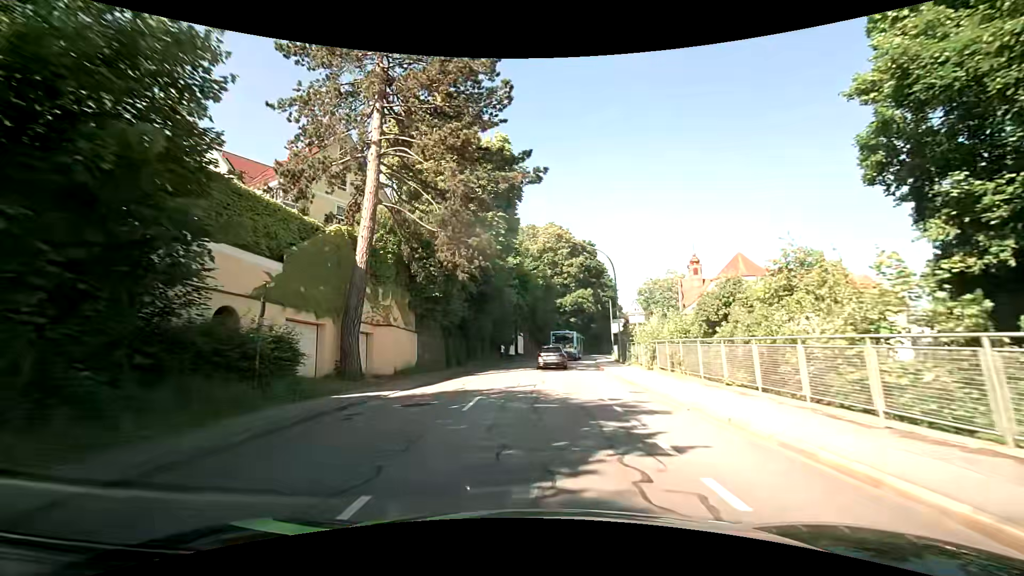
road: tertiary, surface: asphalt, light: Day
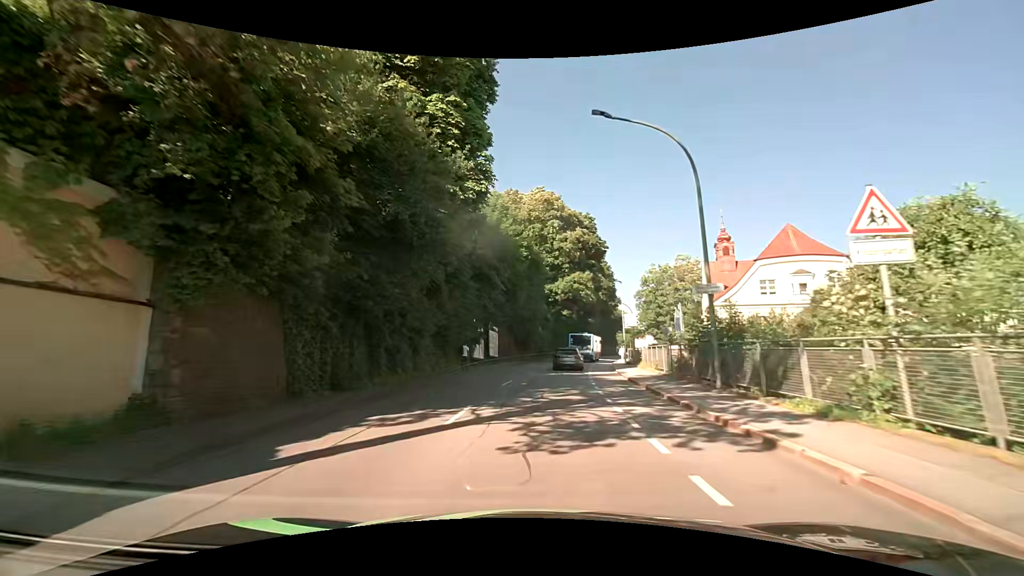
(+0.5, +20.1) m; +3°
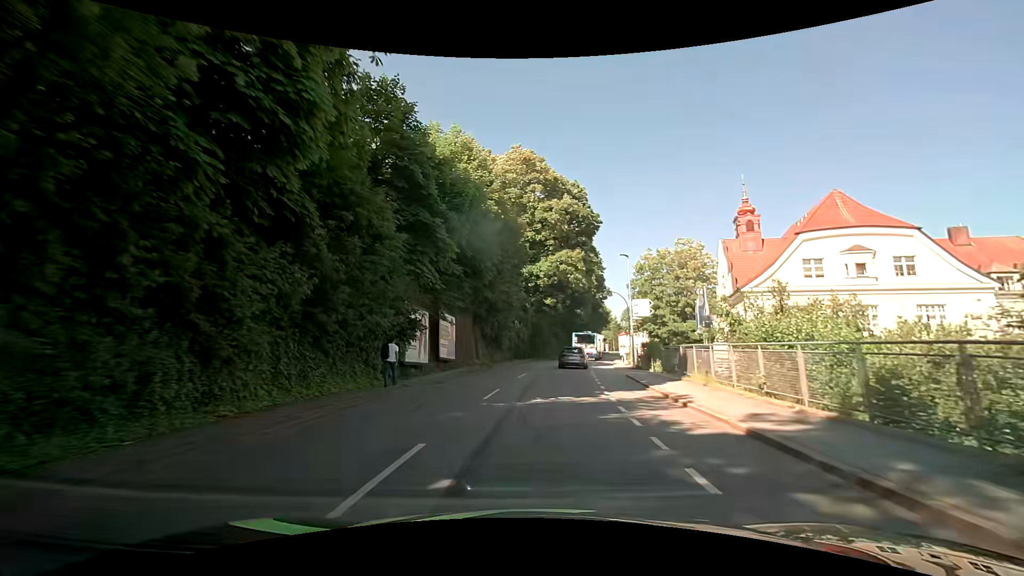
(+0.2, +13.8) m; +3°
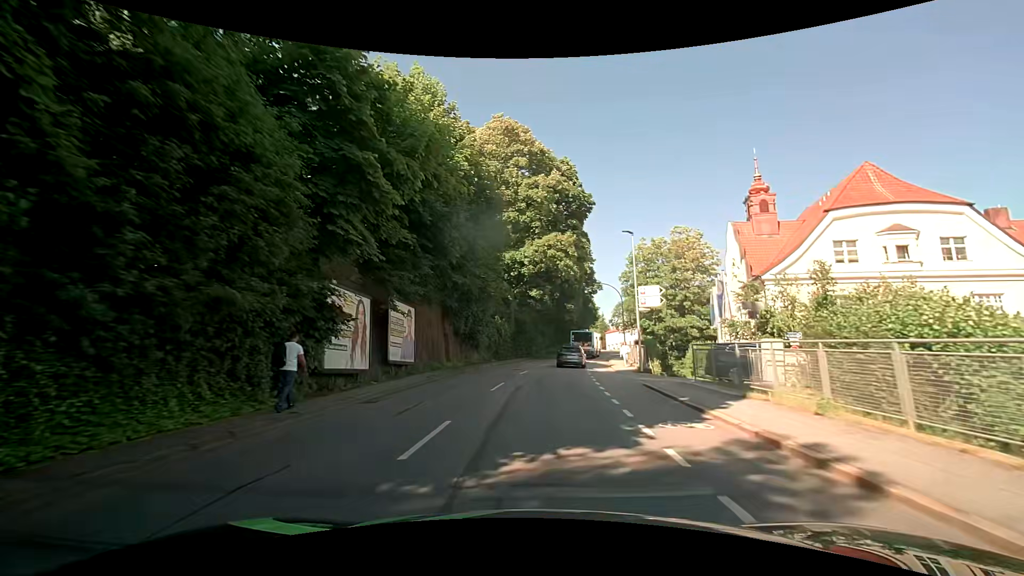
(0.0, +7.0) m; 0°
